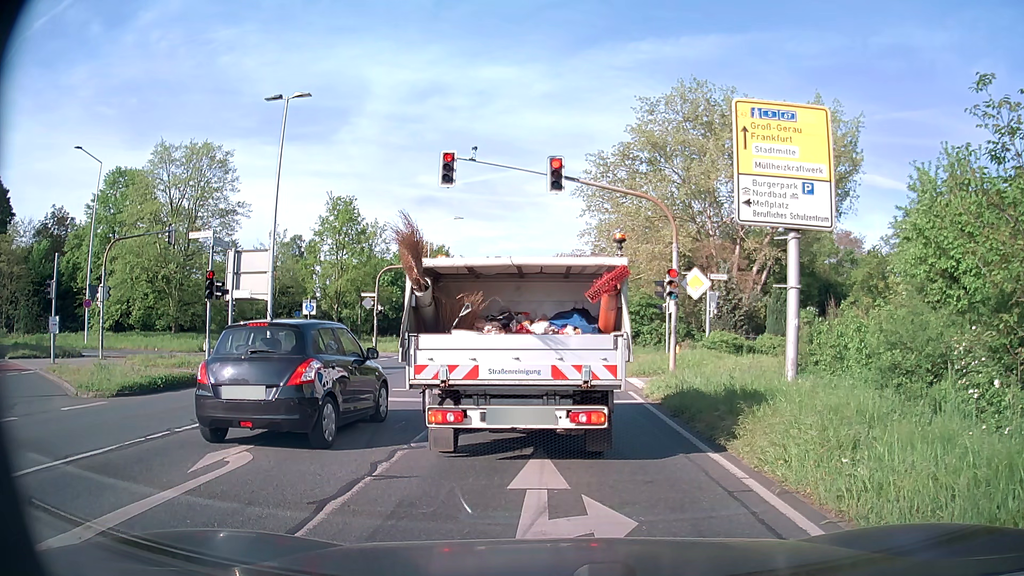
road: secondary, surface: asphalt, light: Day
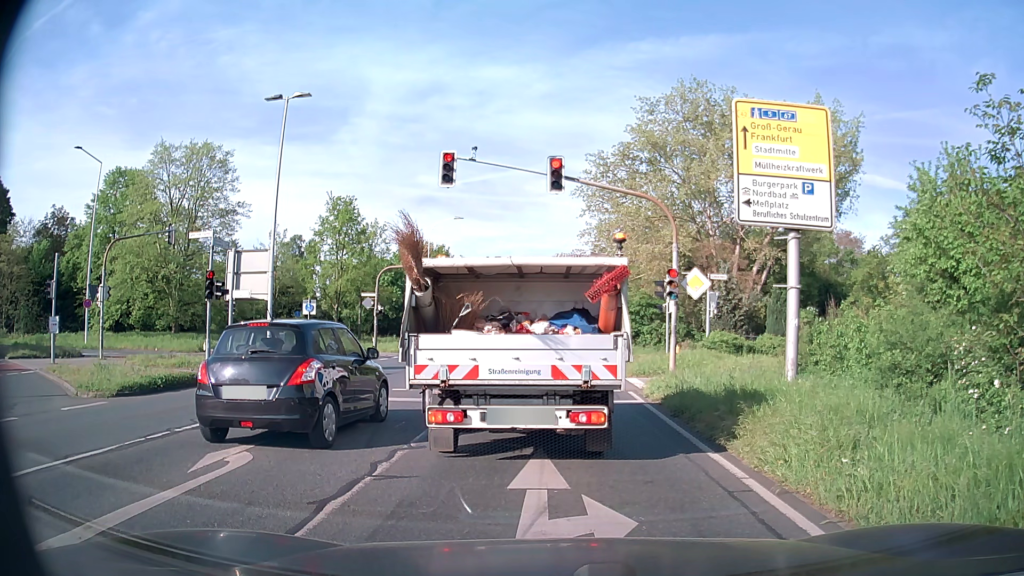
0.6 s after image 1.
(0.0, 0.0) m; 0°
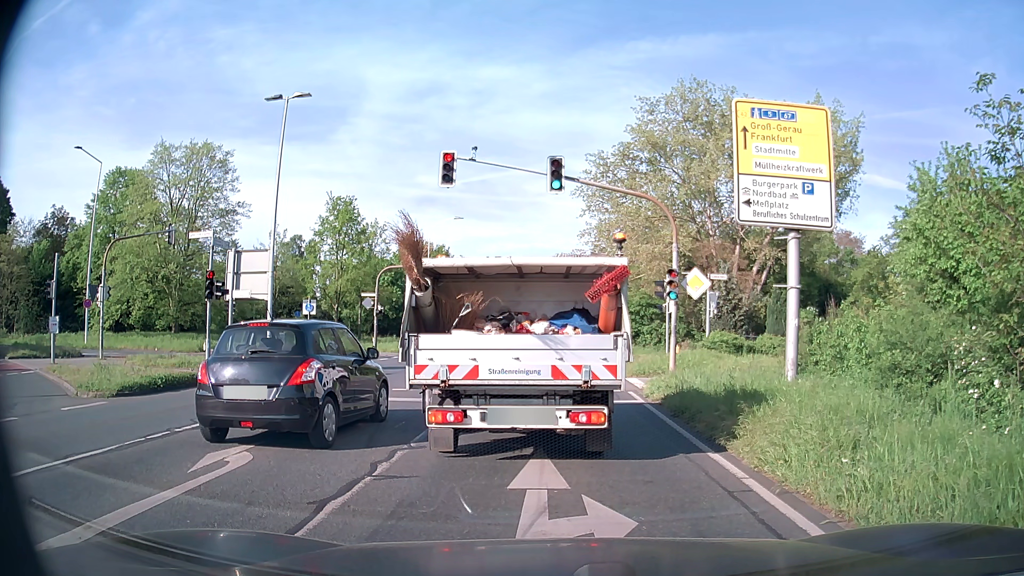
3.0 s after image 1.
(0.0, 0.0) m; 0°
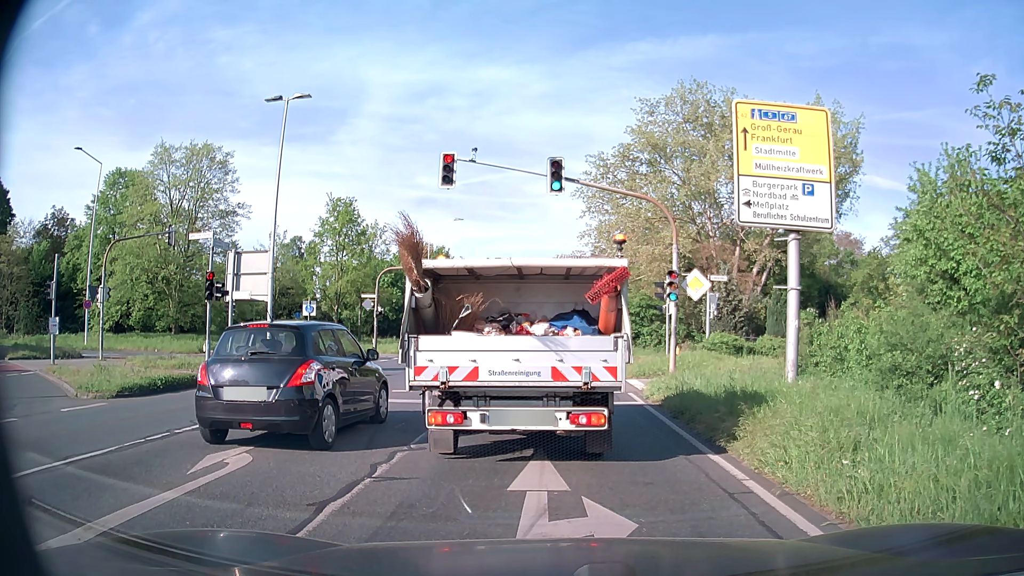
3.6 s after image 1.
(0.0, 0.0) m; 0°
(0, +10) (0, +20) (0, +30) (0, +40) (0, +50) (0, +60) (0, +70) (-1, +80) (-1, +90) (-2, +100) m
